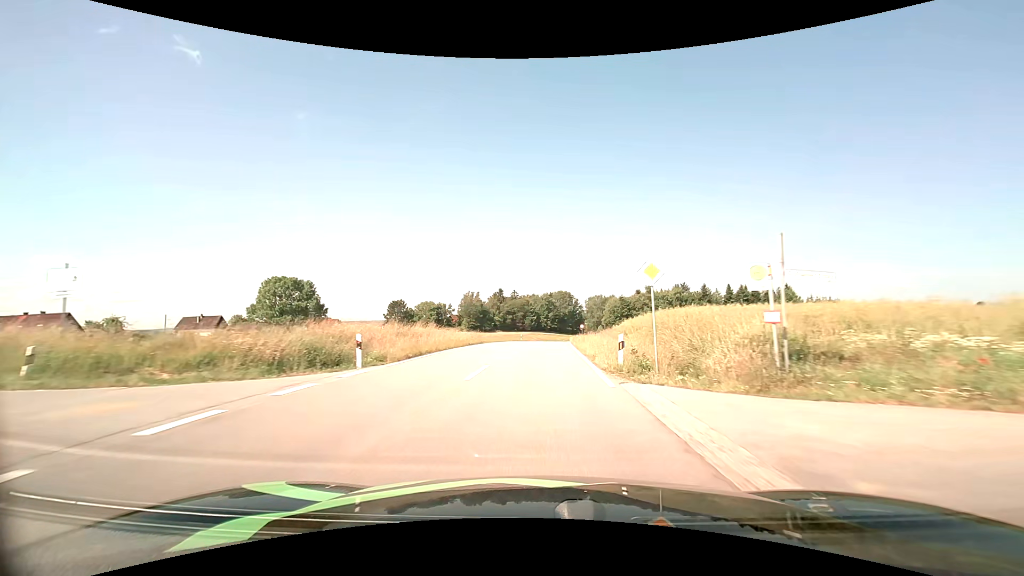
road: tertiary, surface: asphalt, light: Day
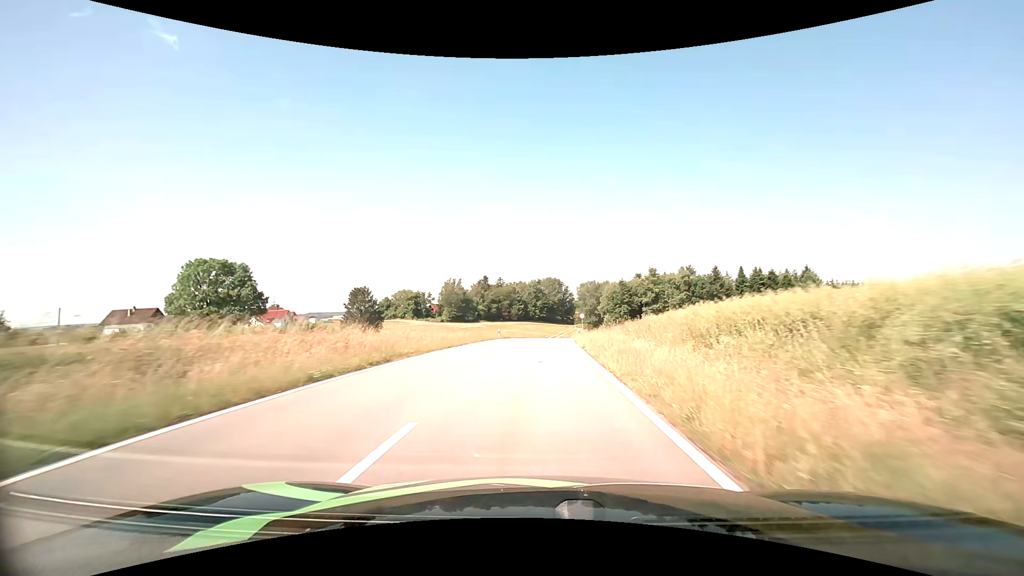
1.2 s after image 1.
(+0.3, +21.3) m; +1°
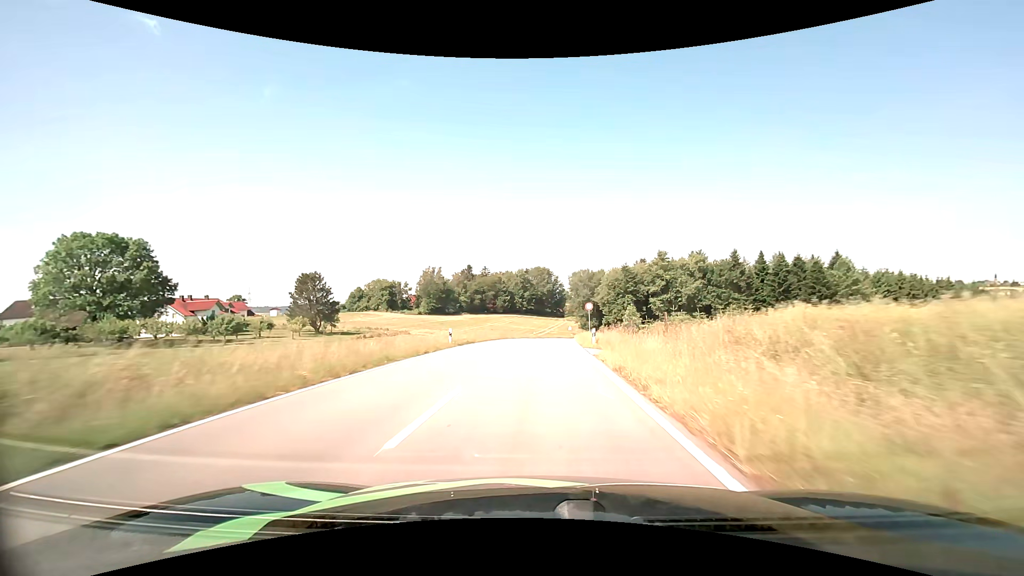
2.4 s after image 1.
(+0.2, +21.9) m; +1°
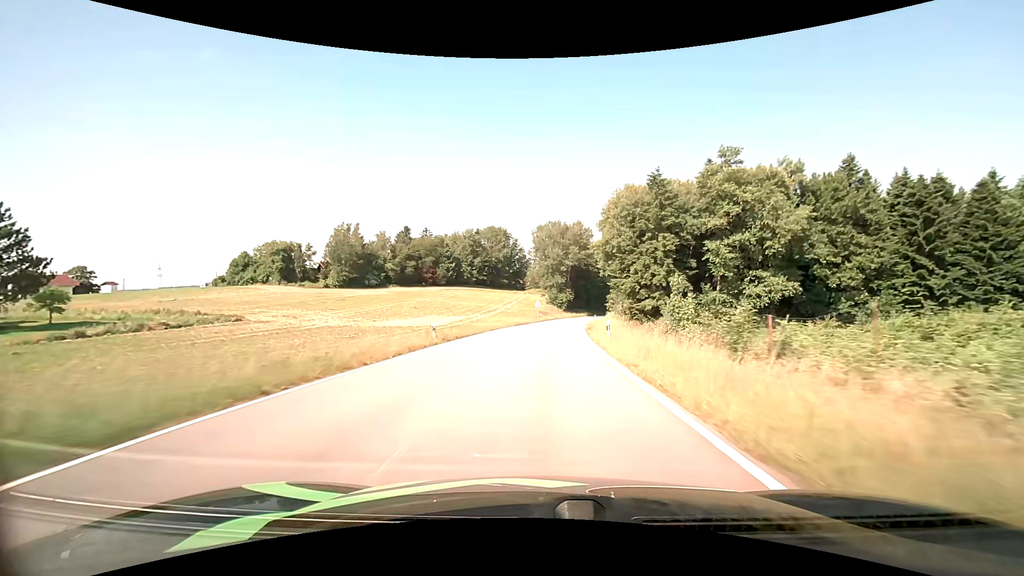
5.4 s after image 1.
(+2.2, +56.2) m; +5°
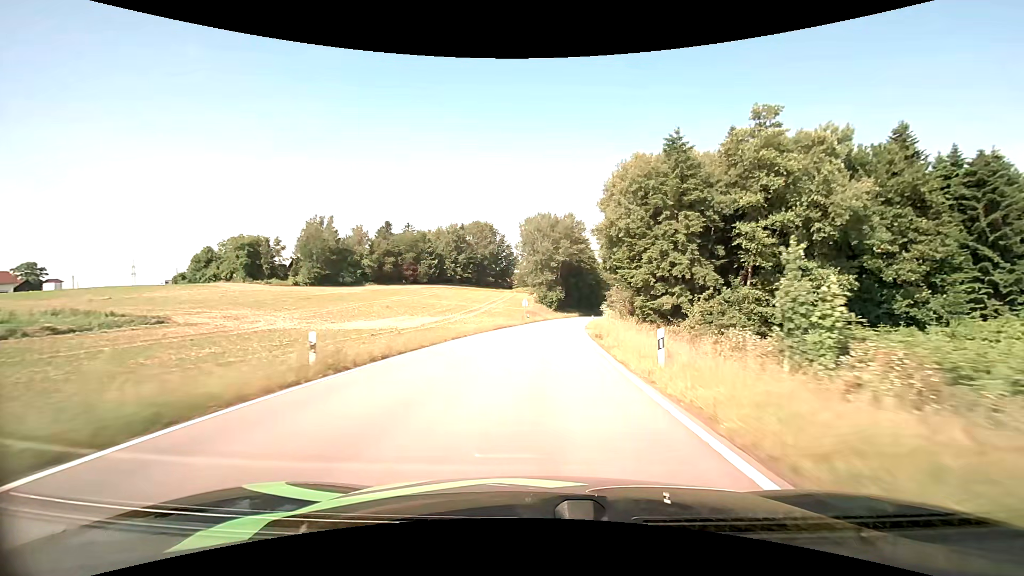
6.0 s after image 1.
(+0.1, +11.2) m; +1°
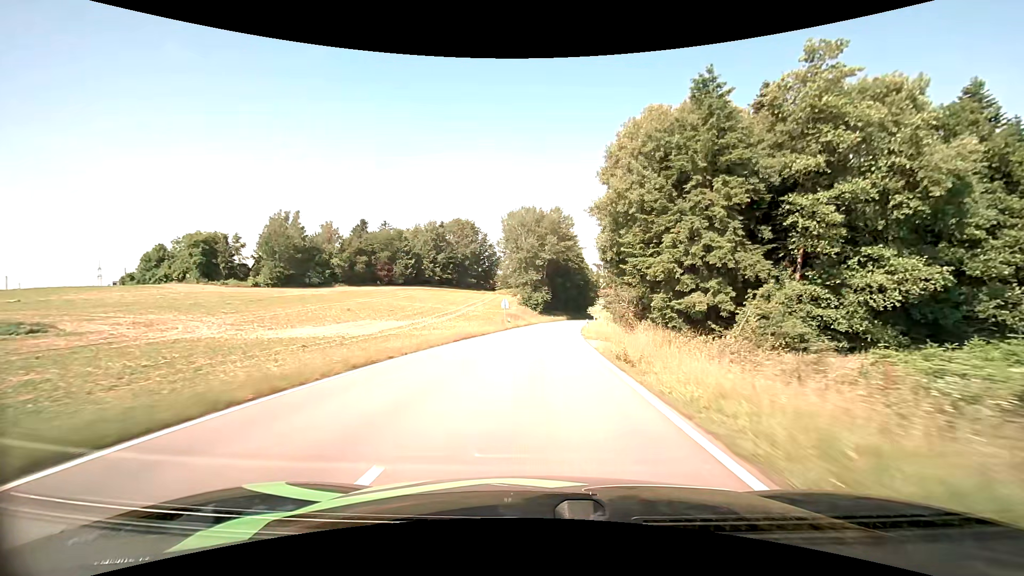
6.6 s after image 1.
(+0.2, +11.2) m; +2°
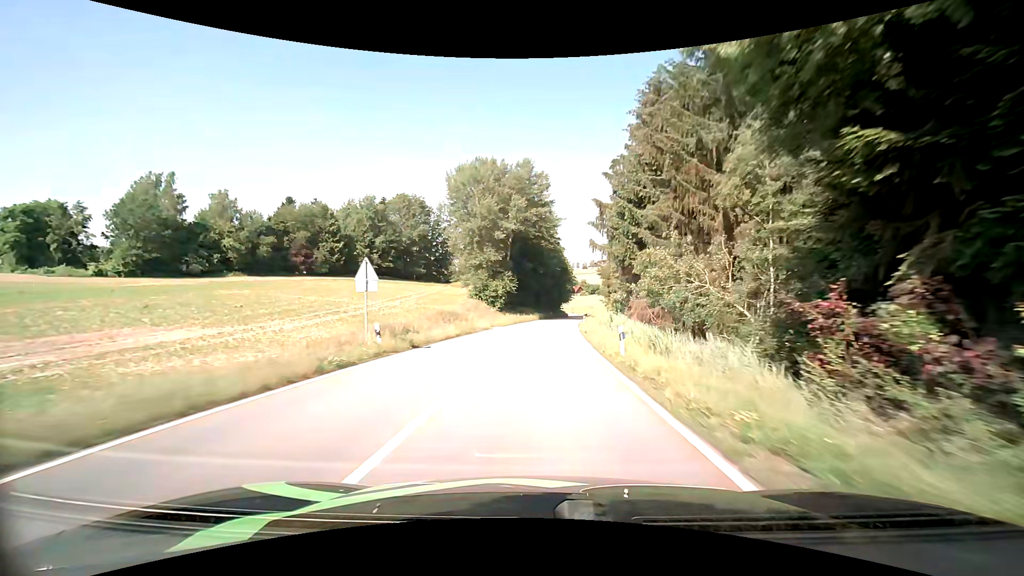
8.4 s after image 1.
(+1.2, +34.3) m; +4°
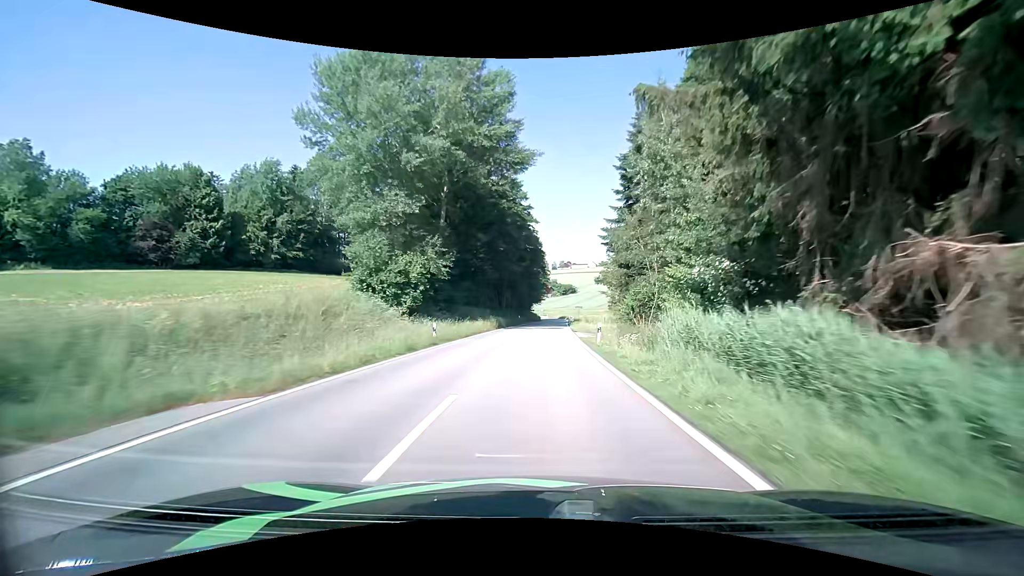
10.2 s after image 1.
(+1.2, +35.9) m; +4°
(0, +10) (0, +20) (+1, +30) (+1, +40) (+2, +50) (+2, +60) (+3, +70) (+3, +80) (+4, +90) (+5, +100) m
